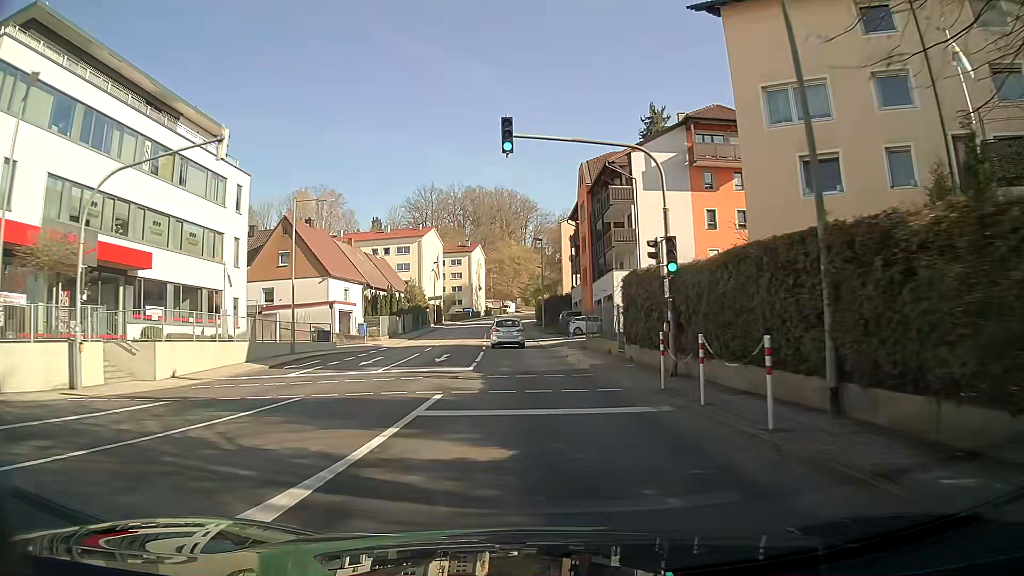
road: tertiary_link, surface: asphalt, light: Day
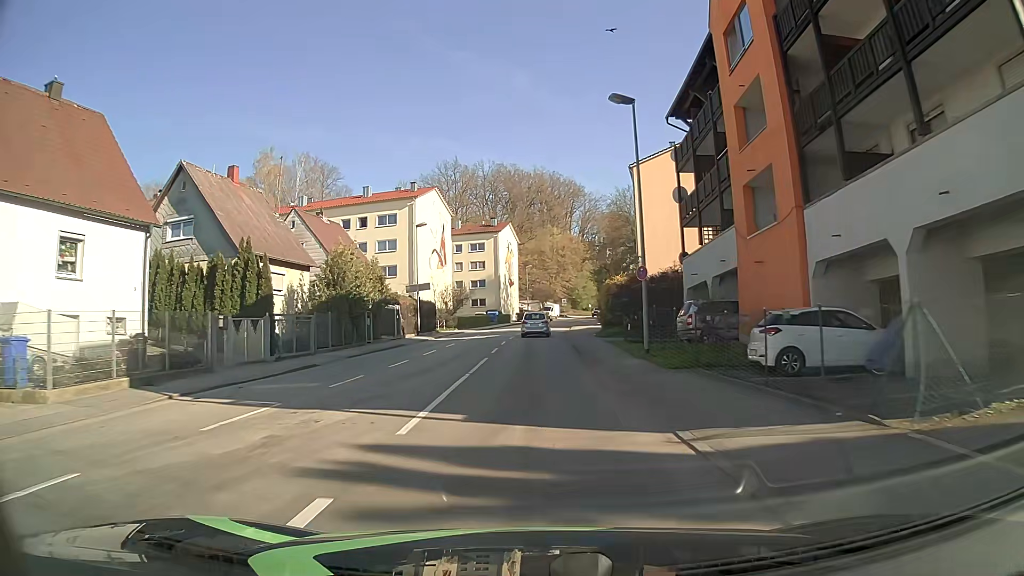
(-0.9, +37.6) m; -4°
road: tertiary
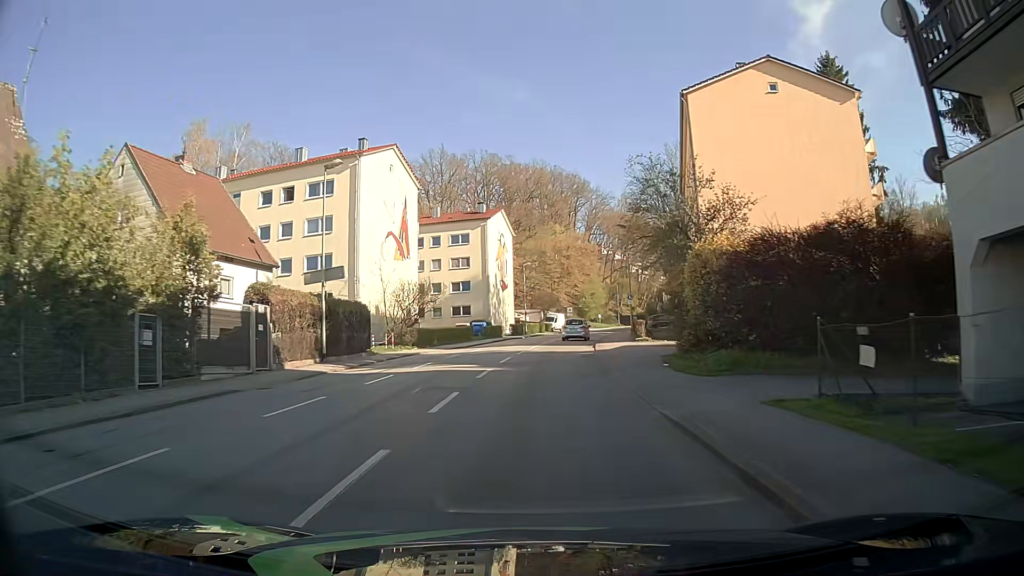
(0.0, +22.2) m; 0°
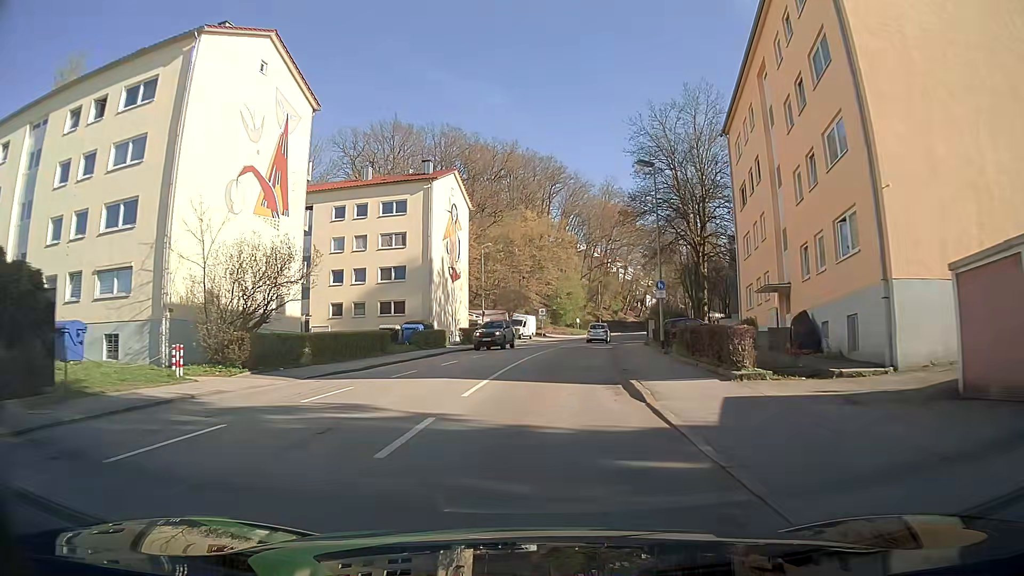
(+0.5, +21.8) m; +3°
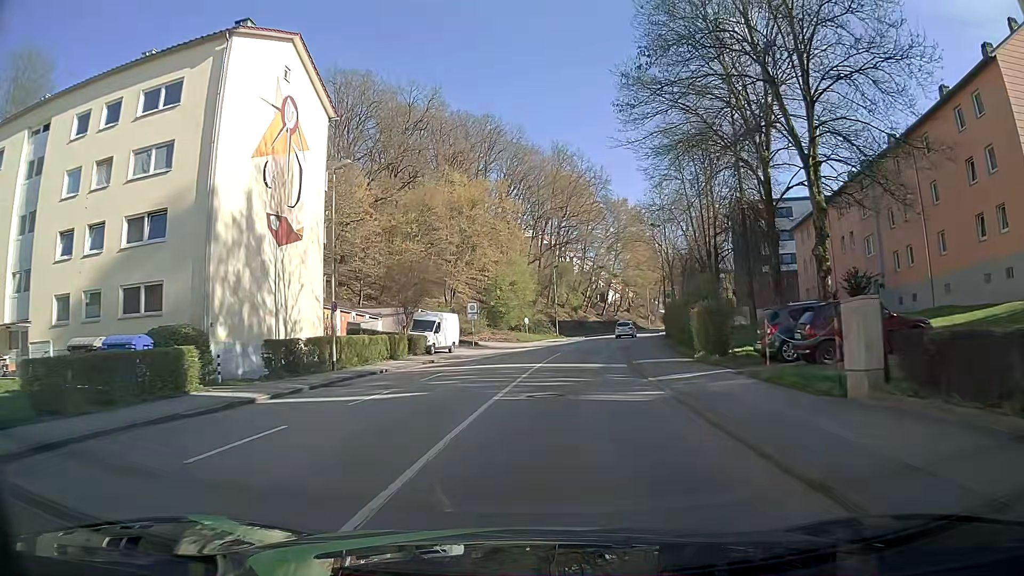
(+1.6, +29.5) m; +6°
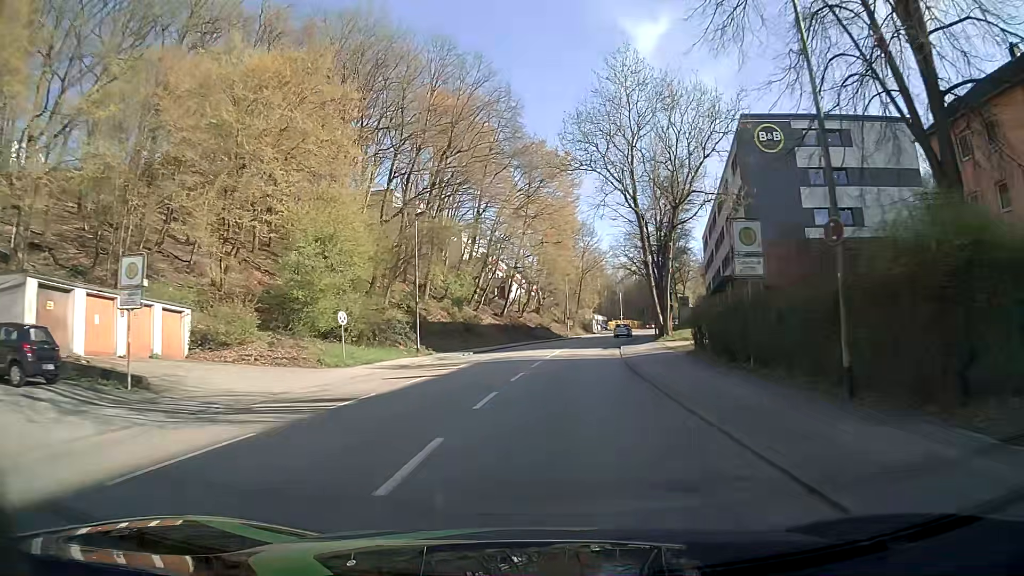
(+2.4, +37.5) m; +8°
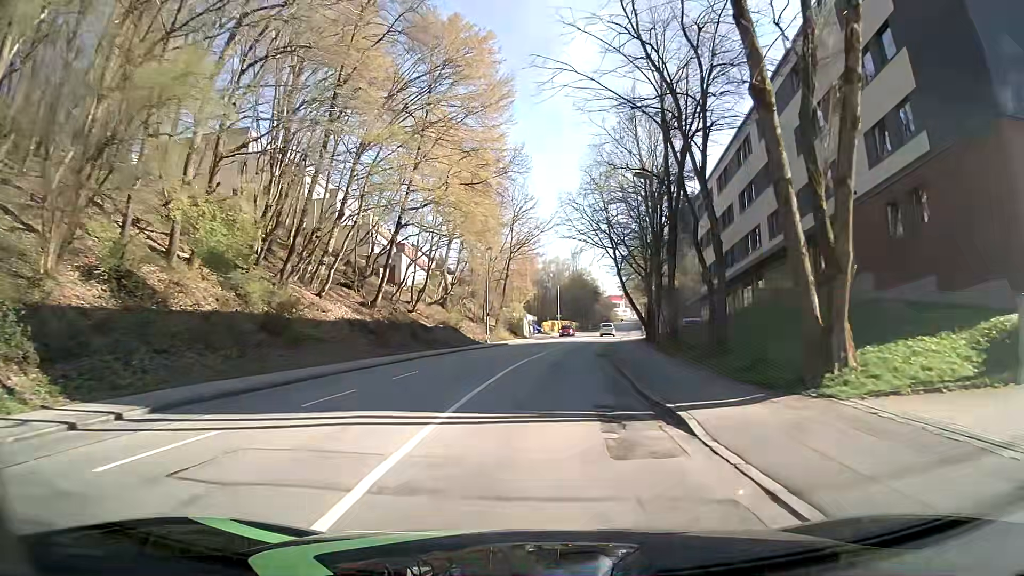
(+2.1, +30.3) m; +7°
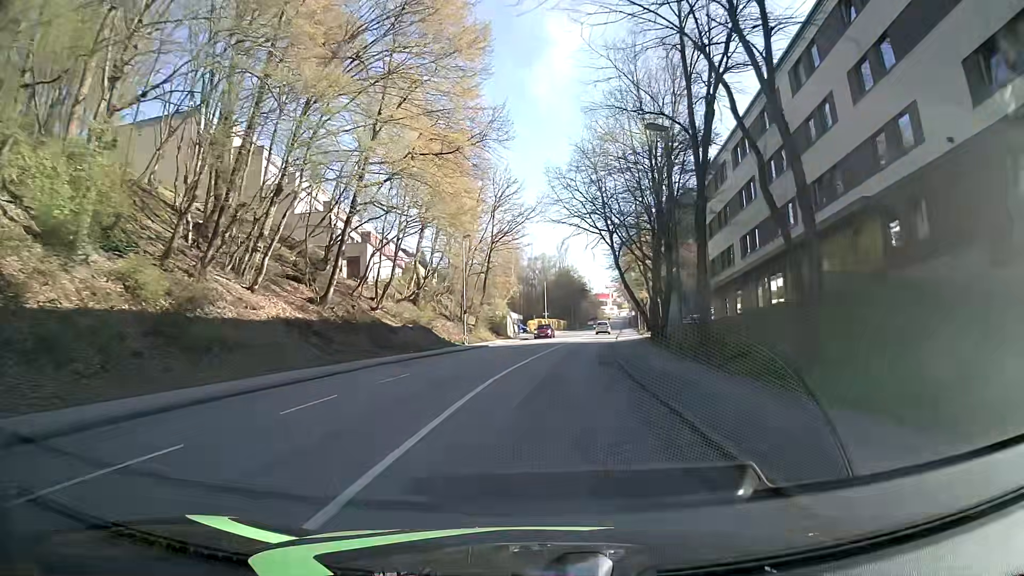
(+0.1, +7.6) m; +1°
(0, +10) (+1, +20) (+1, +30) (+2, +40) (+3, +50) (+5, +60) (+6, +70) (+7, +80) (+8, +90) (+10, +99) m
